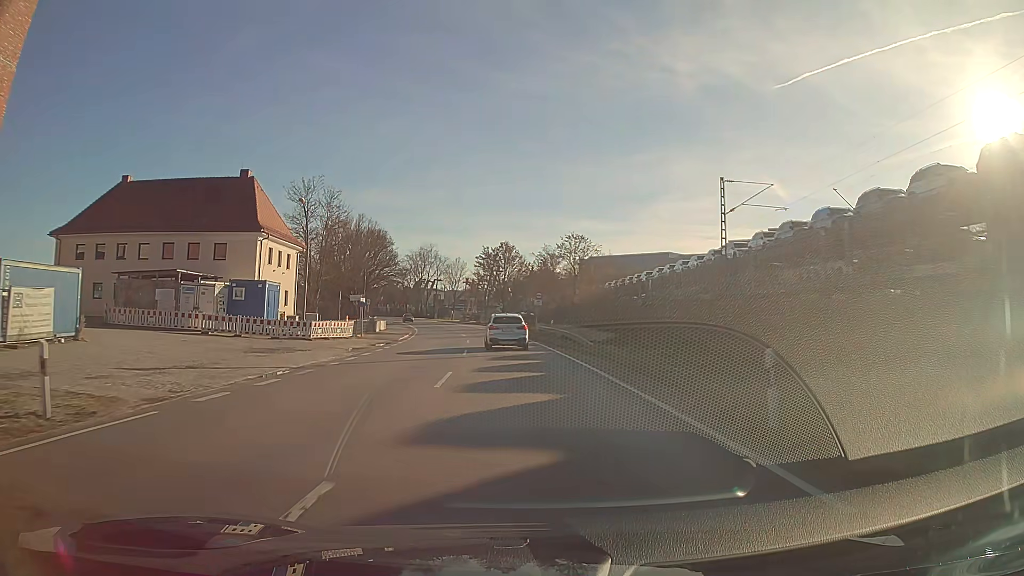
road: primary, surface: asphalt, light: Day
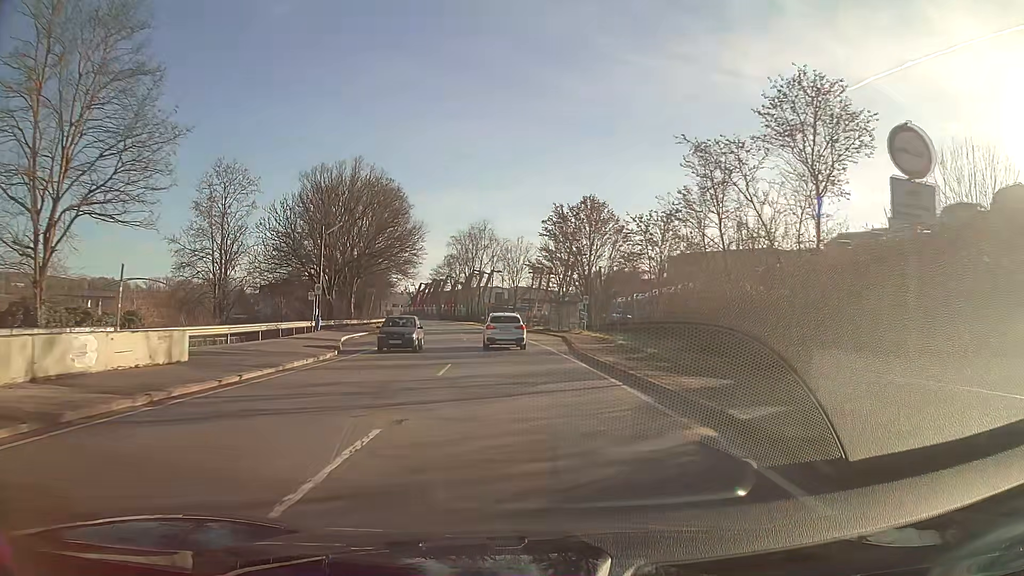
(-2.6, +45.6) m; -6°
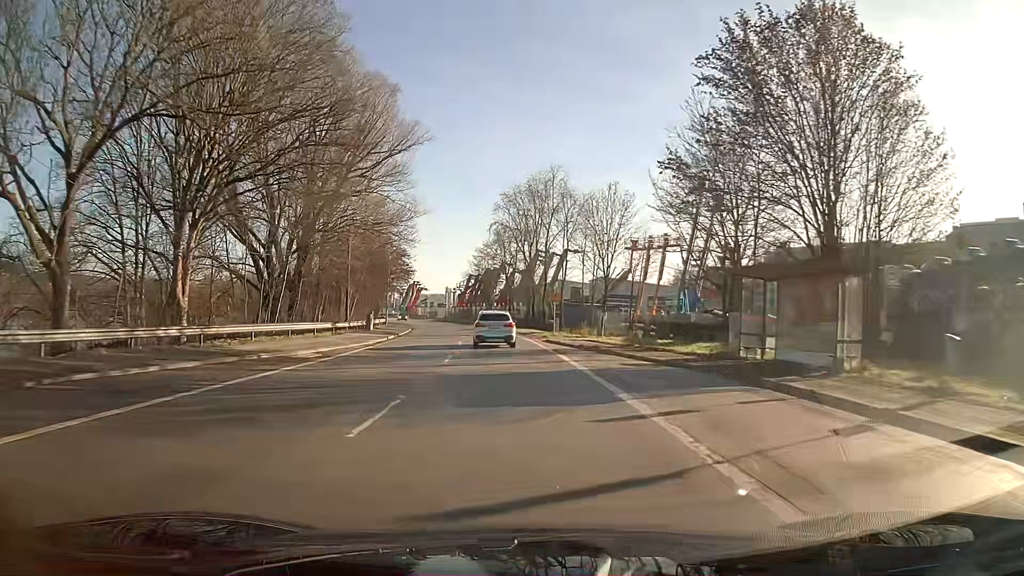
(-2.5, +44.8) m; -6°
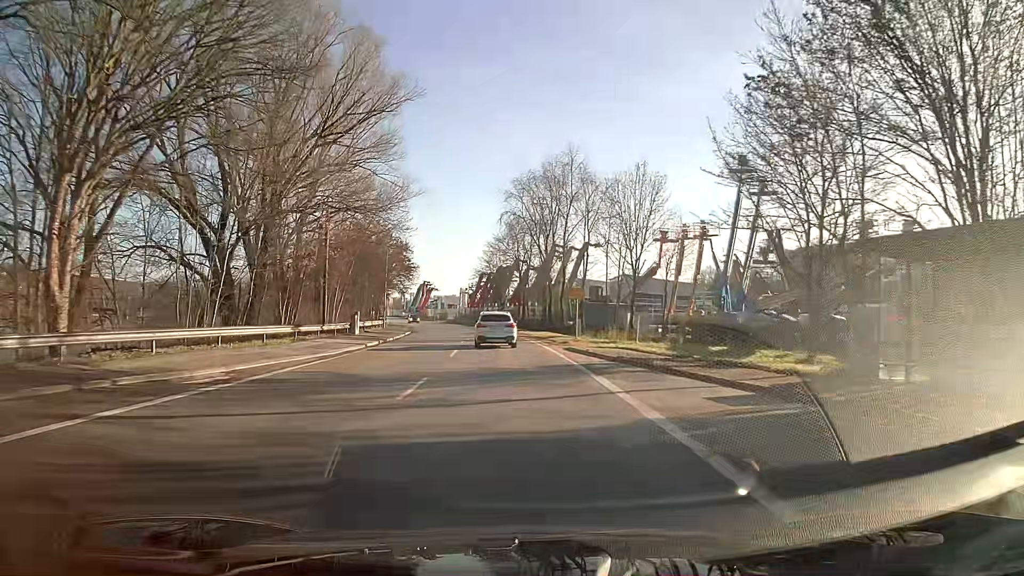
(-0.1, +8.5) m; -1°
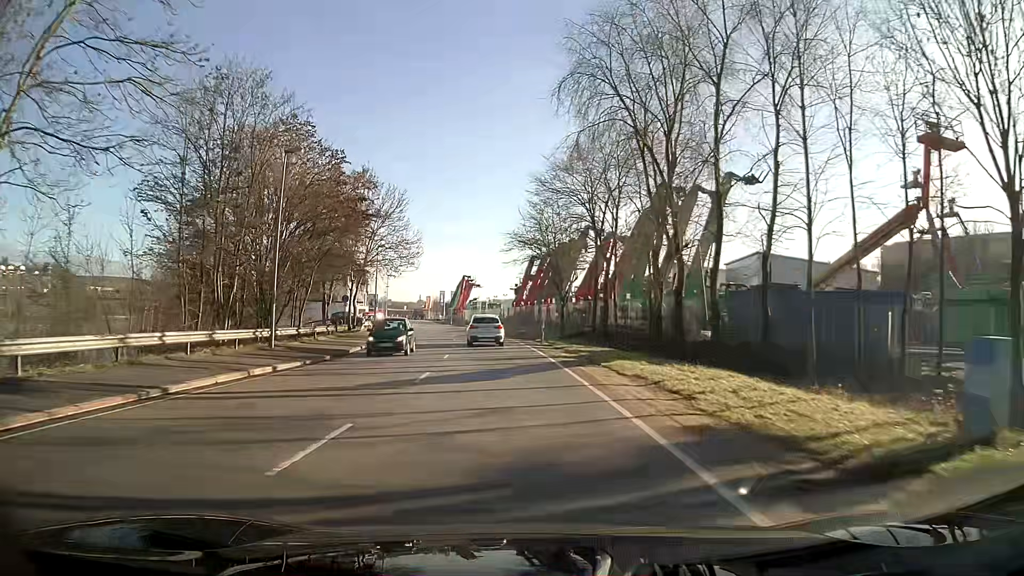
(-1.6, +39.5) m; -5°
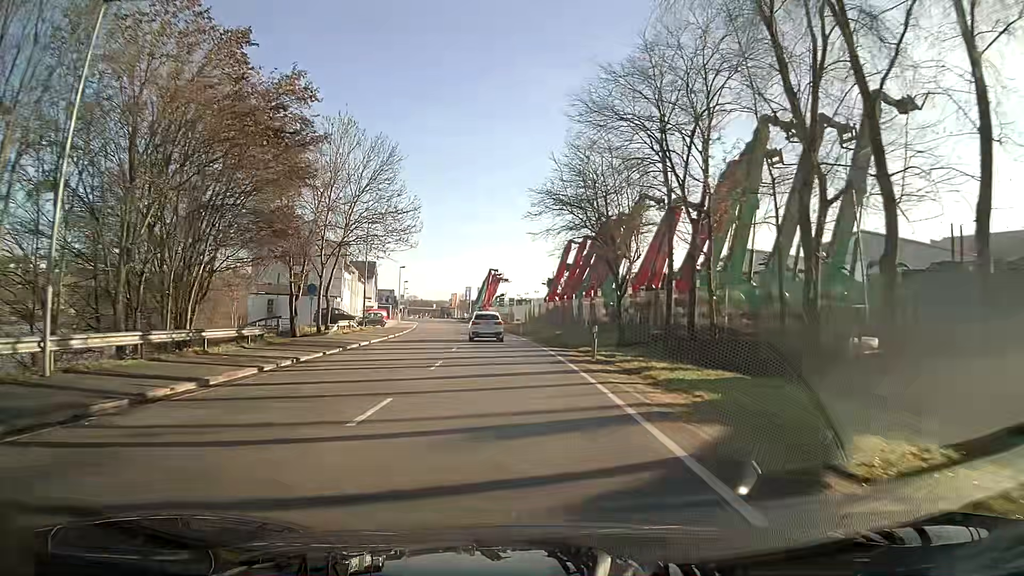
(-0.4, +15.4) m; -3°
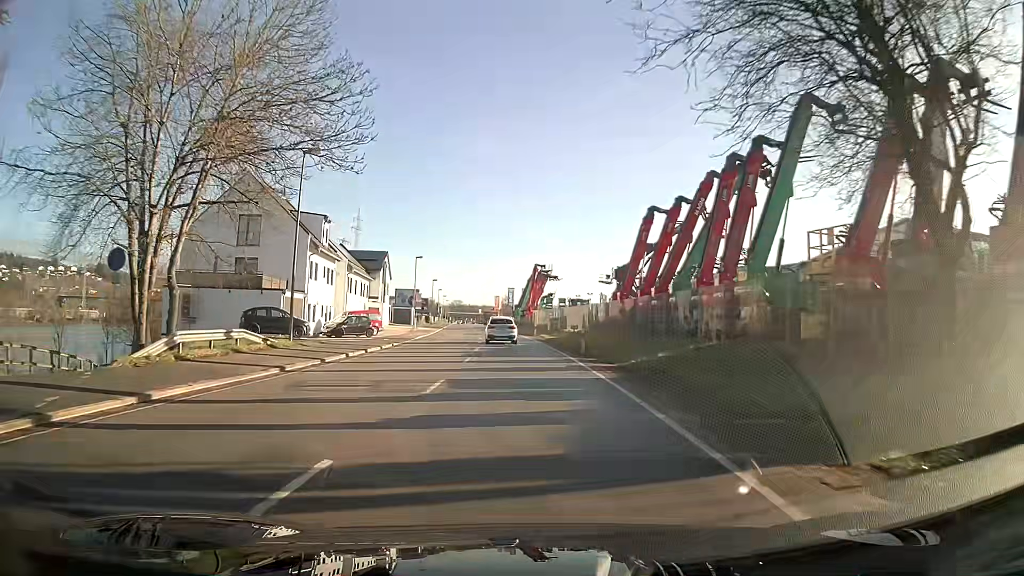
(-0.7, +23.2) m; -3°
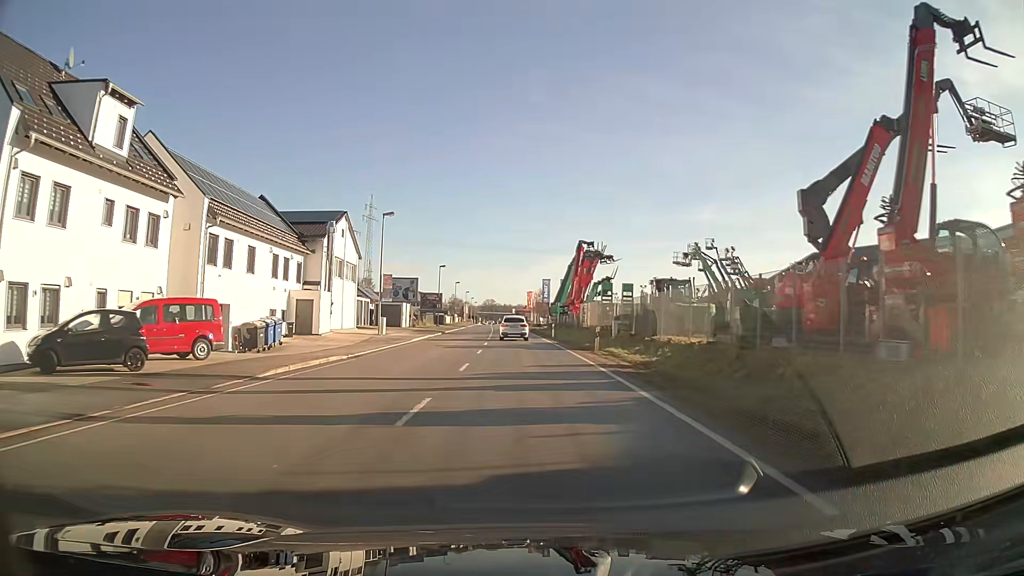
(-1.1, +31.2) m; -3°
